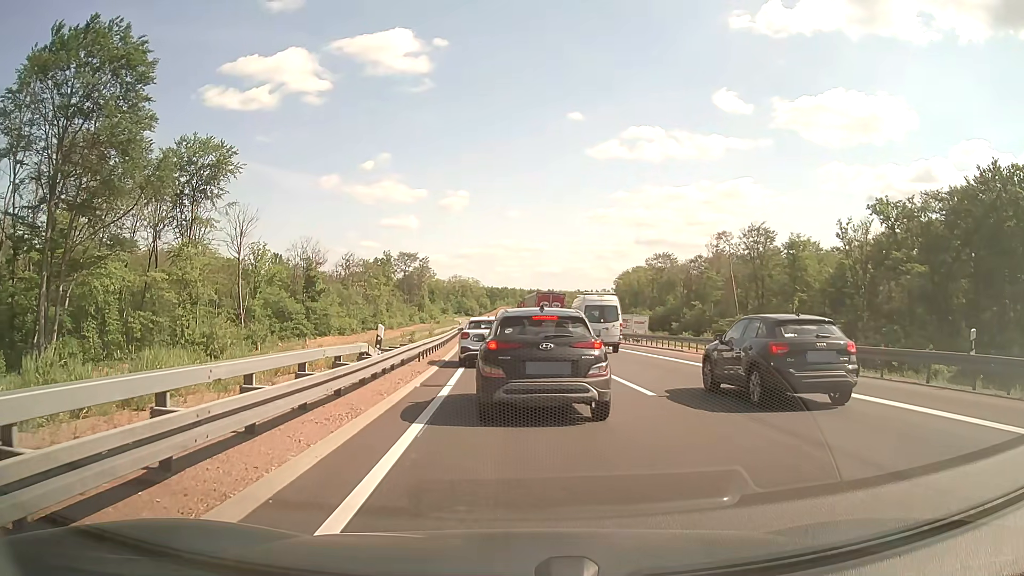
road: motorway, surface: asphalt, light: Day
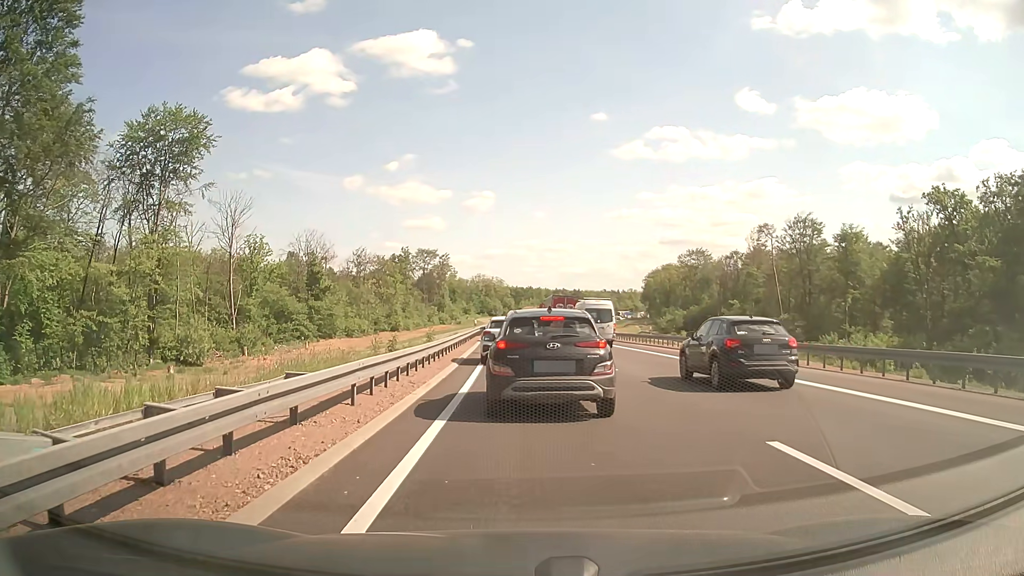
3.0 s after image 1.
(-0.2, +11.2) m; -2°
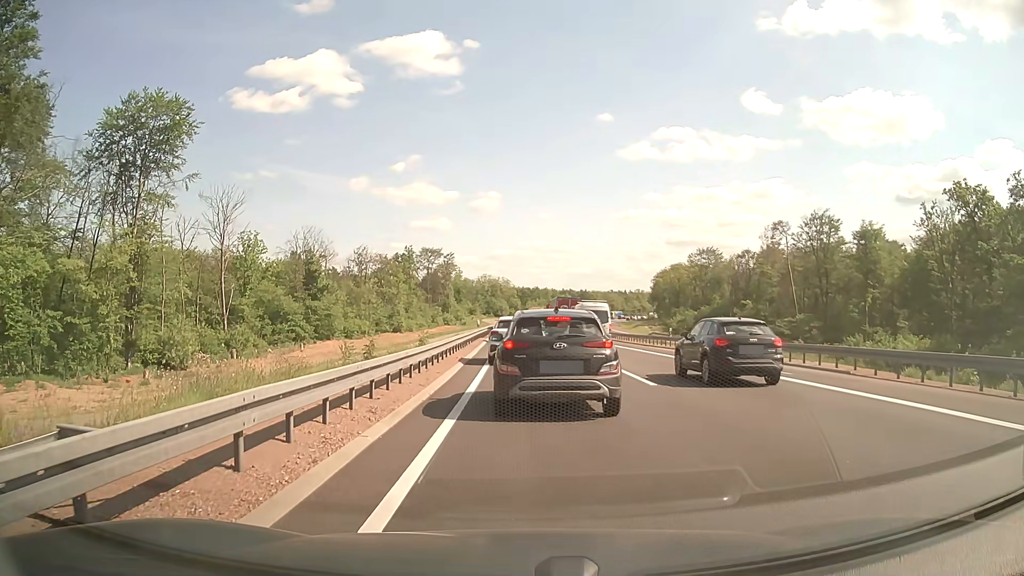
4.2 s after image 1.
(0.0, +4.5) m; 0°
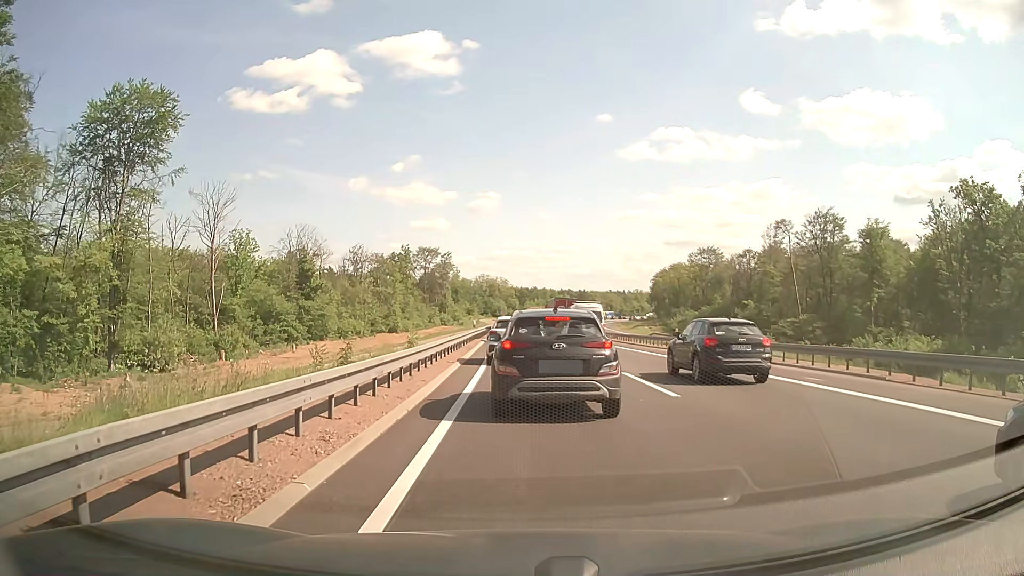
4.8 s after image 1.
(0.0, +2.3) m; 0°
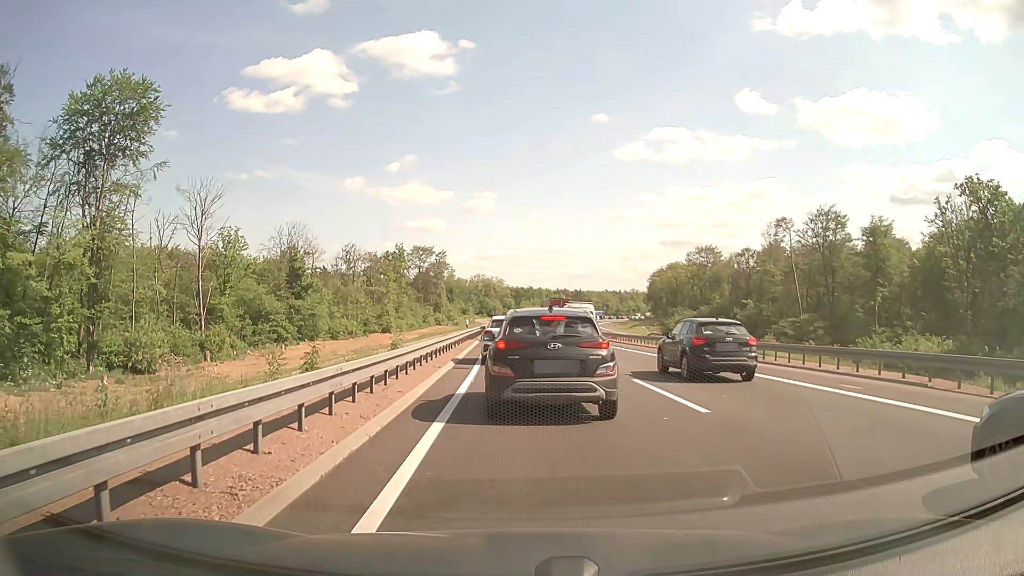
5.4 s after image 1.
(0.0, +2.4) m; 0°
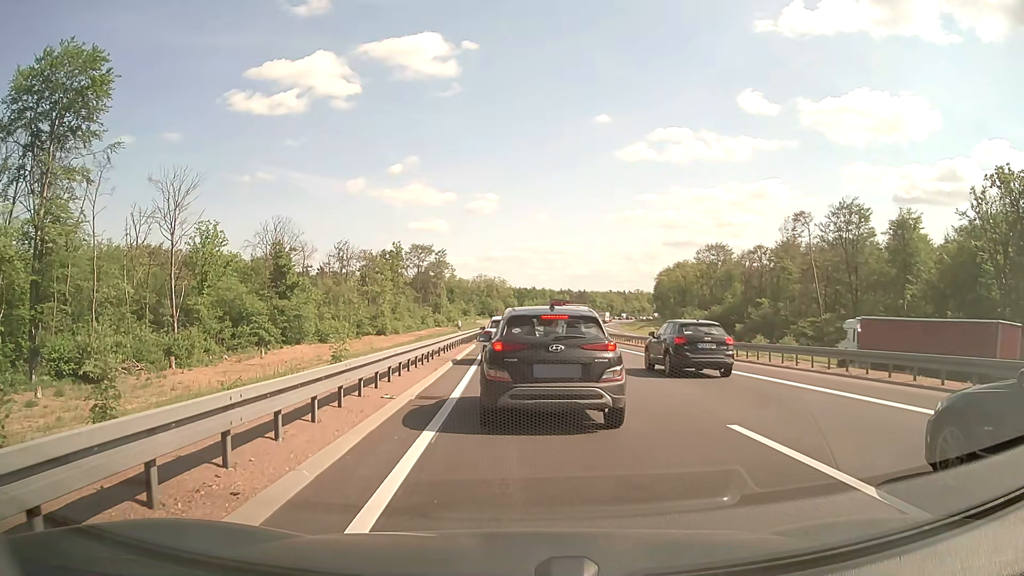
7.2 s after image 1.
(0.0, +7.3) m; 0°
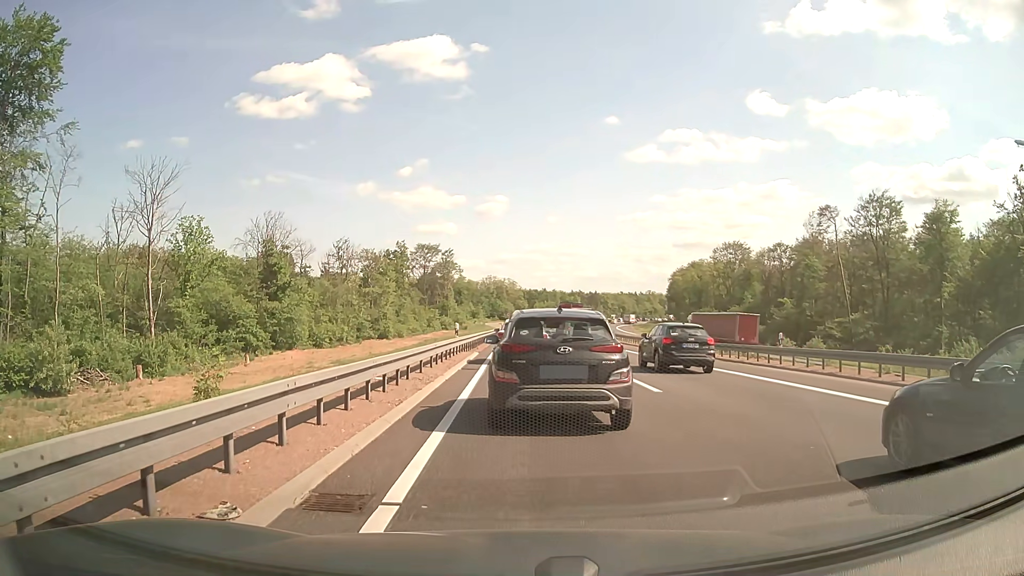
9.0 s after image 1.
(-0.1, +6.8) m; -1°
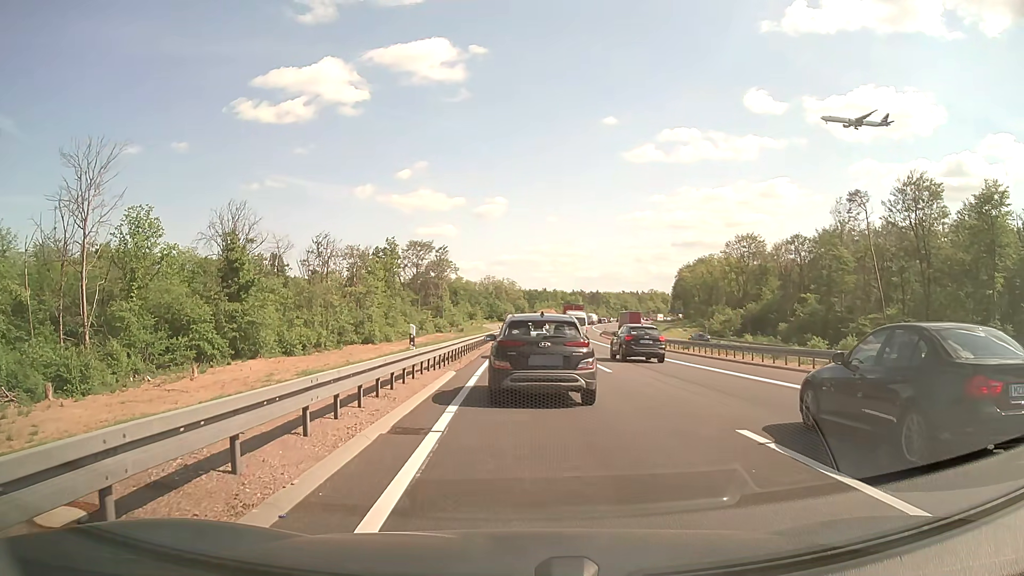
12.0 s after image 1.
(0.0, +11.3) m; 0°
(0, +10) (0, +20) (0, +30) (0, +40) (0, +50) (+1, +60) (+1, +70) (+1, +80) (+2, +90) (+2, +100) m
